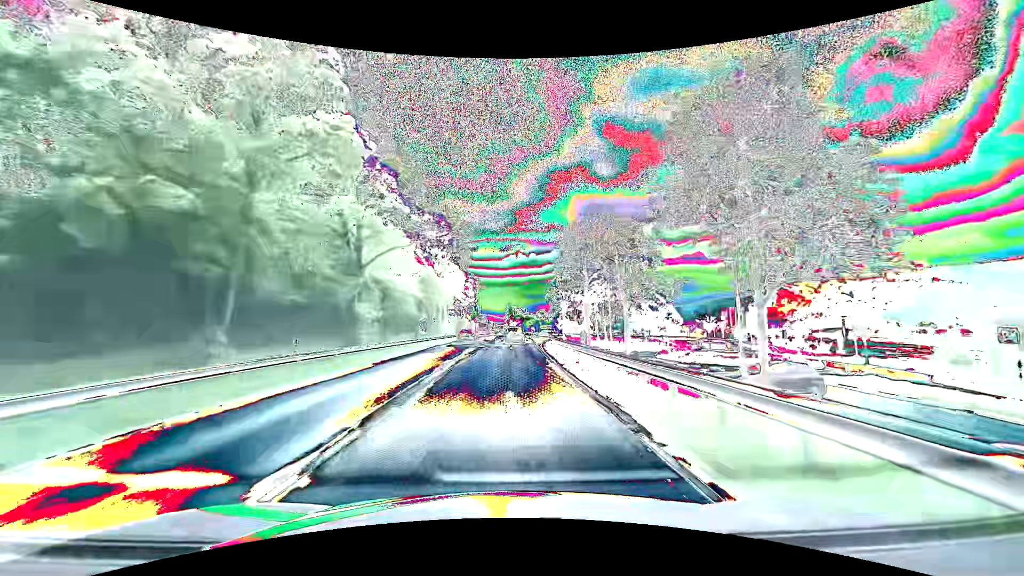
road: primary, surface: asphalt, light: Day
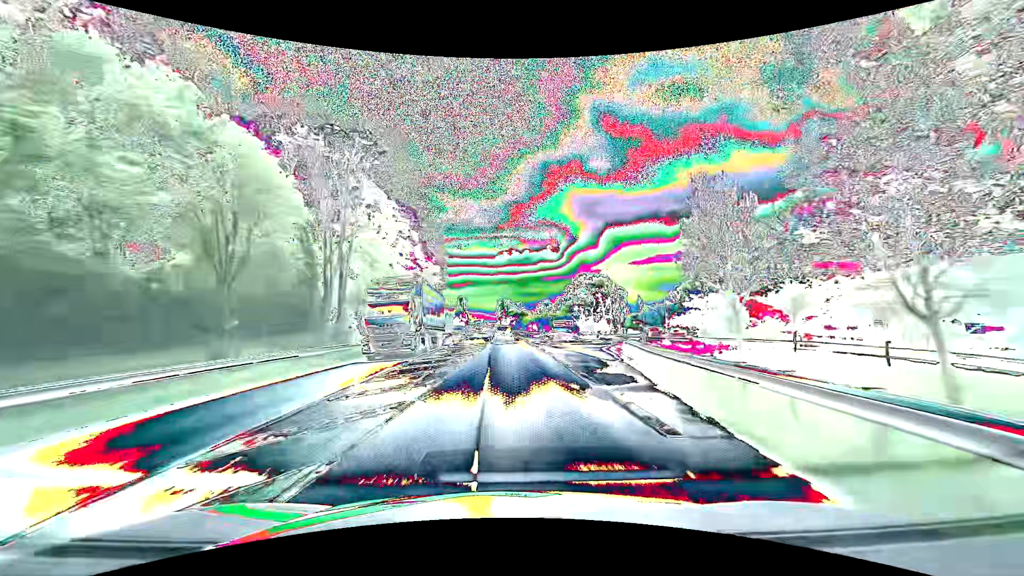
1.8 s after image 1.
(+0.6, +43.8) m; +1°
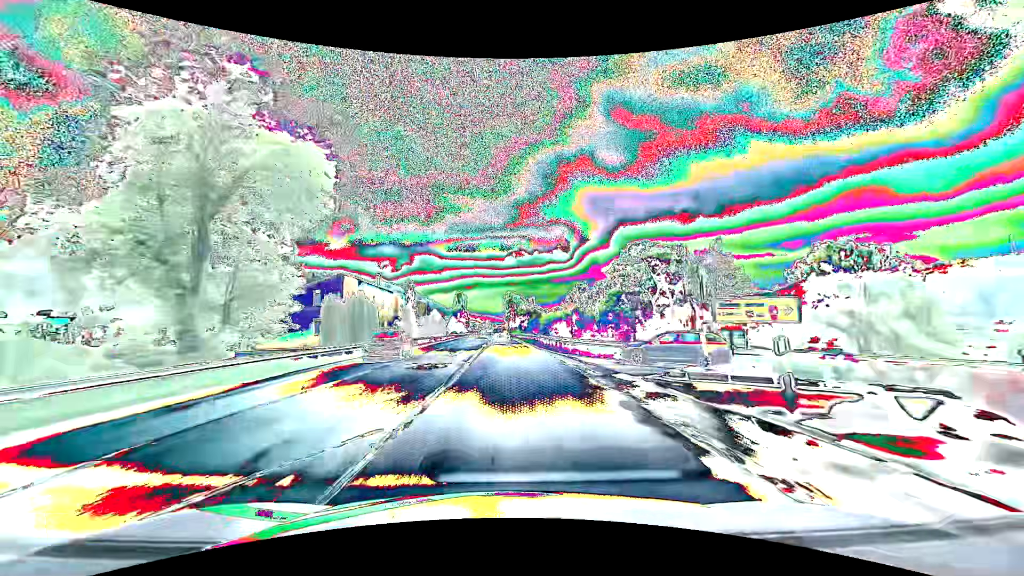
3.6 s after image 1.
(-0.2, +43.5) m; -1°
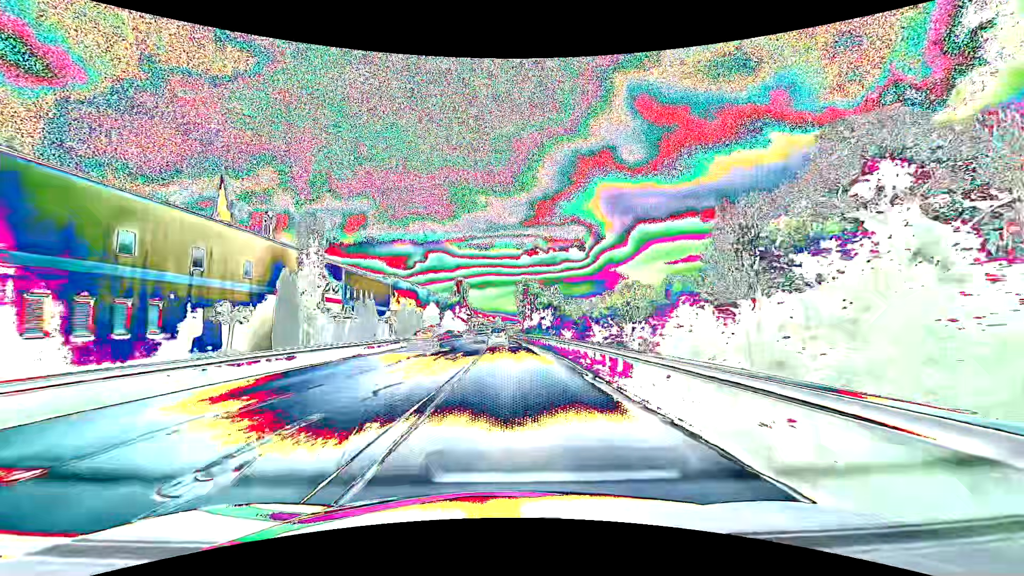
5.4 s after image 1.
(-0.5, +43.1) m; -1°
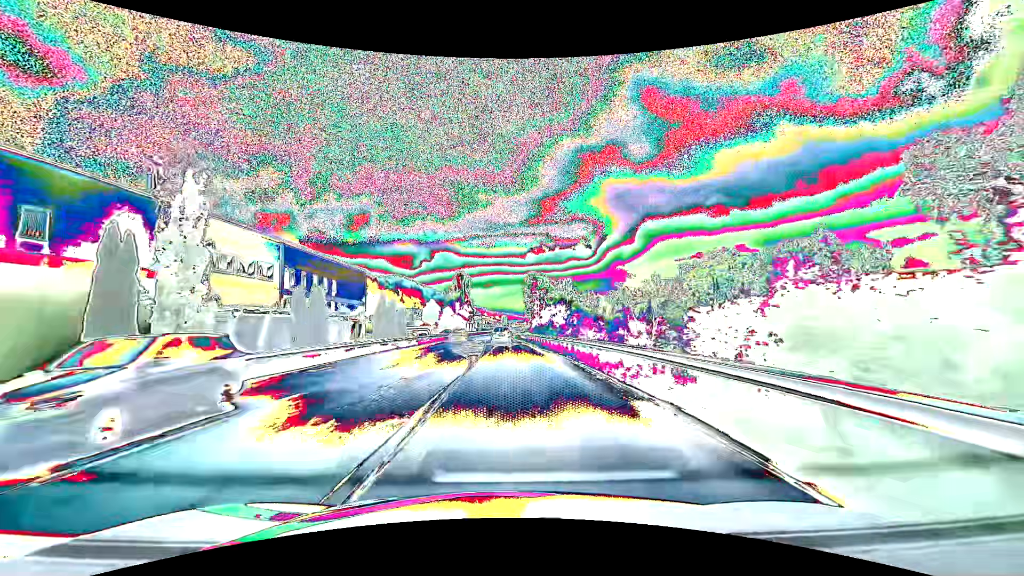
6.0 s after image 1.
(-0.1, +14.3) m; -1°
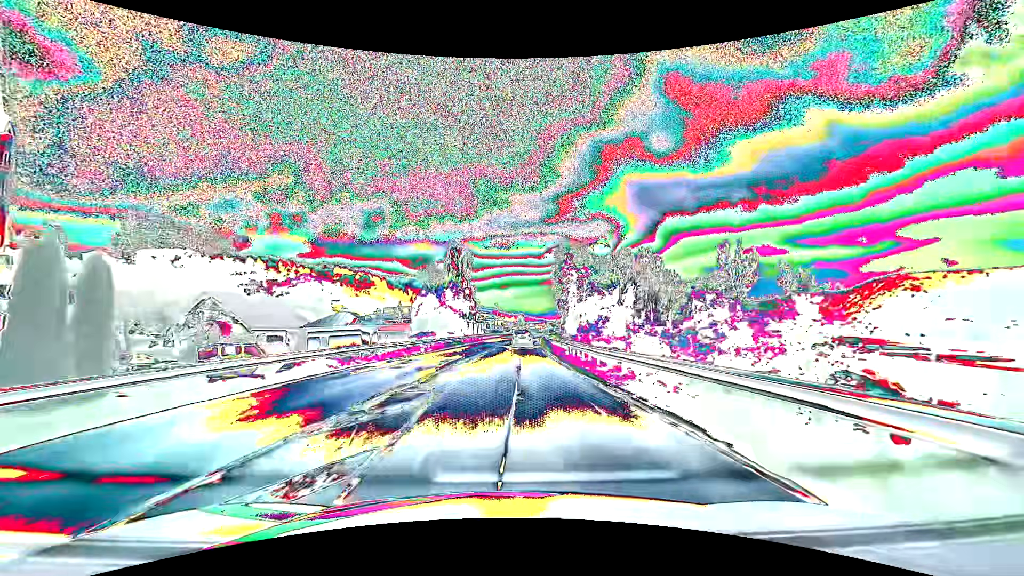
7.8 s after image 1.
(-0.7, +43.0) m; -2°
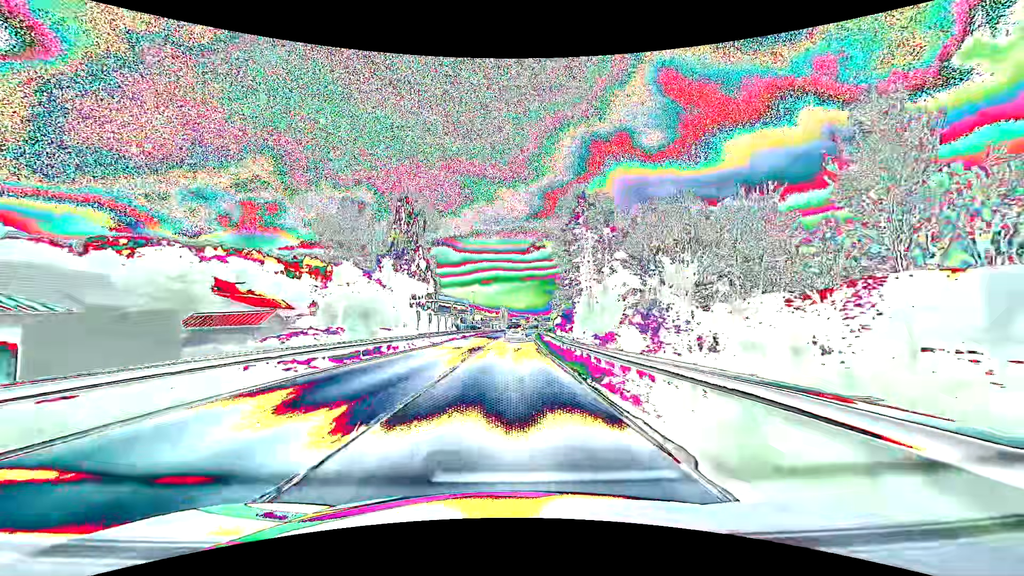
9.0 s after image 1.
(+0.5, +28.8) m; +2°
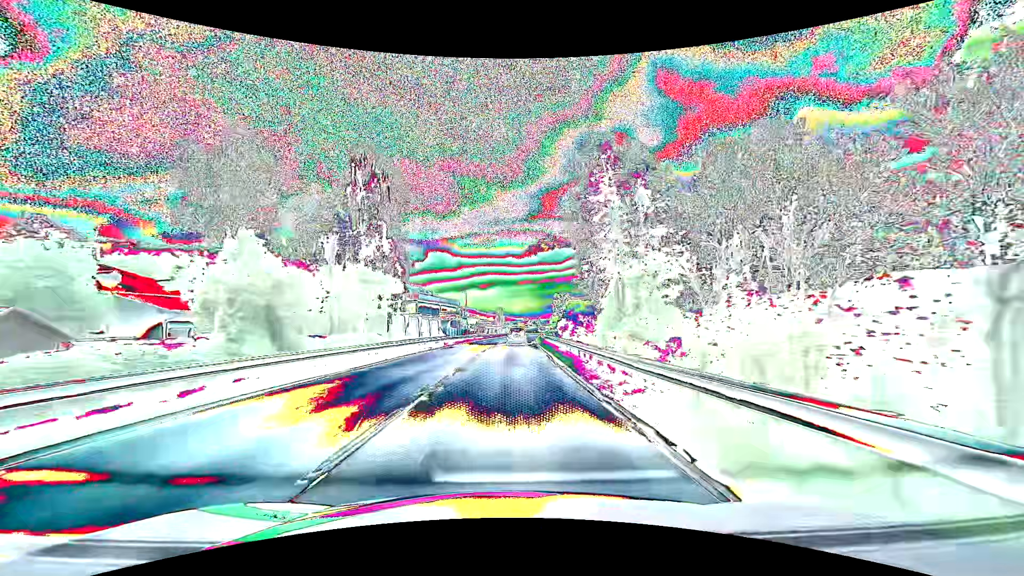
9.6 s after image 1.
(+0.1, +14.5) m; 0°
(0, +10) (0, +20) (0, +30) (0, +40) (+1, +50) (+1, +60) (+2, +70) (+2, +80) (+3, +90) (+4, +100) m
